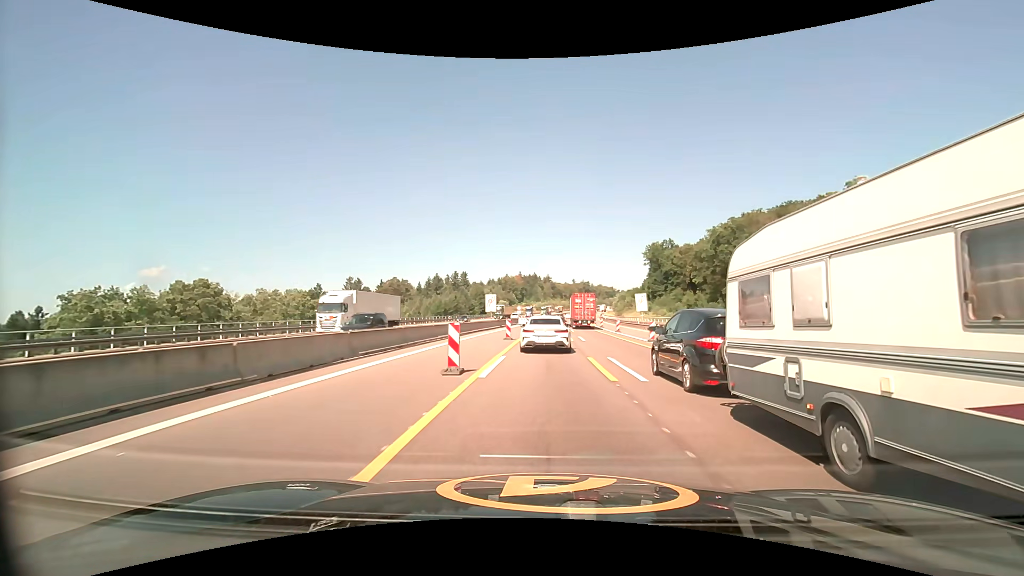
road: motorway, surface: asphalt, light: Day
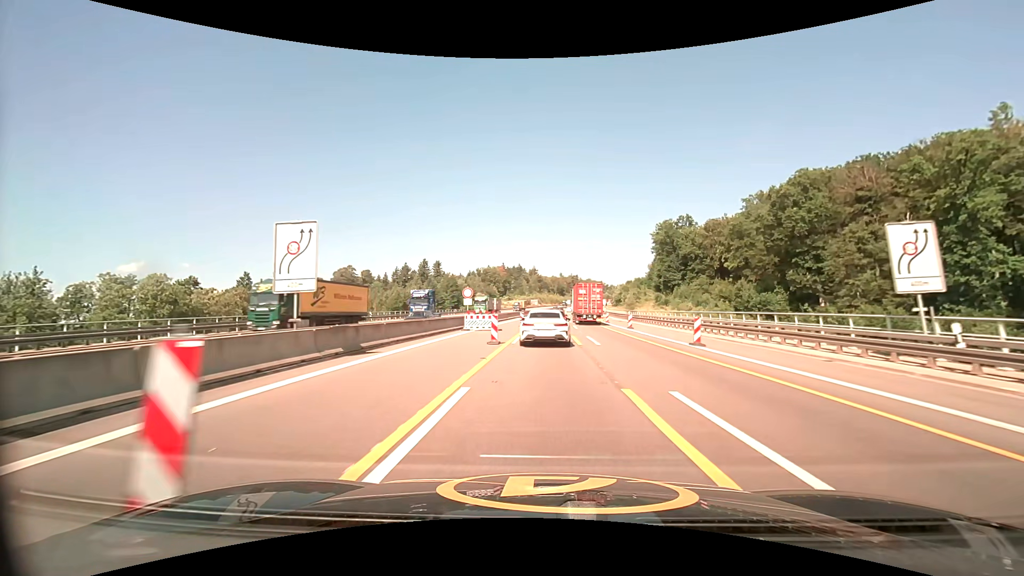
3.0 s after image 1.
(+0.6, +44.8) m; +2°
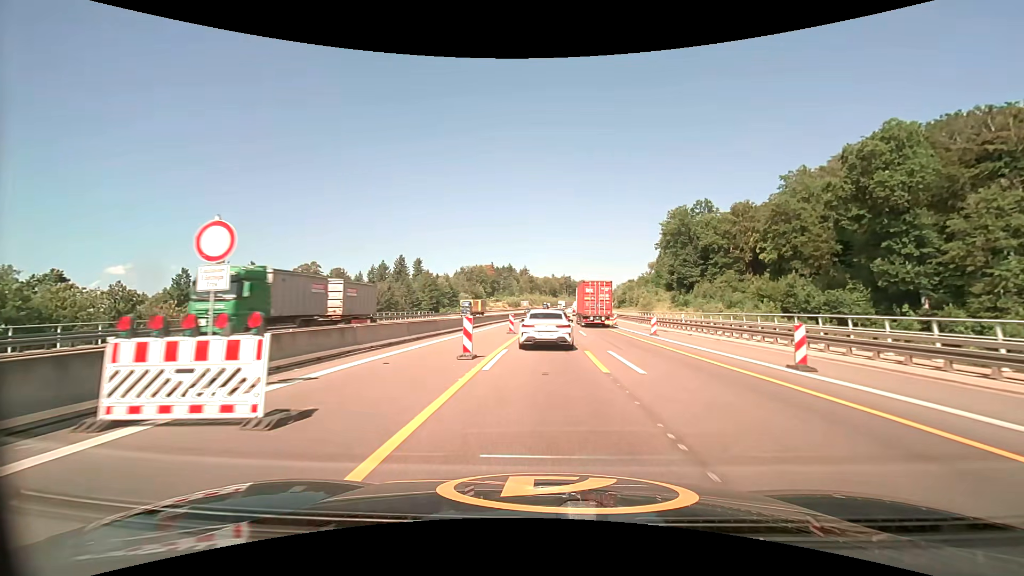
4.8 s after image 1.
(+0.2, +27.2) m; +1°
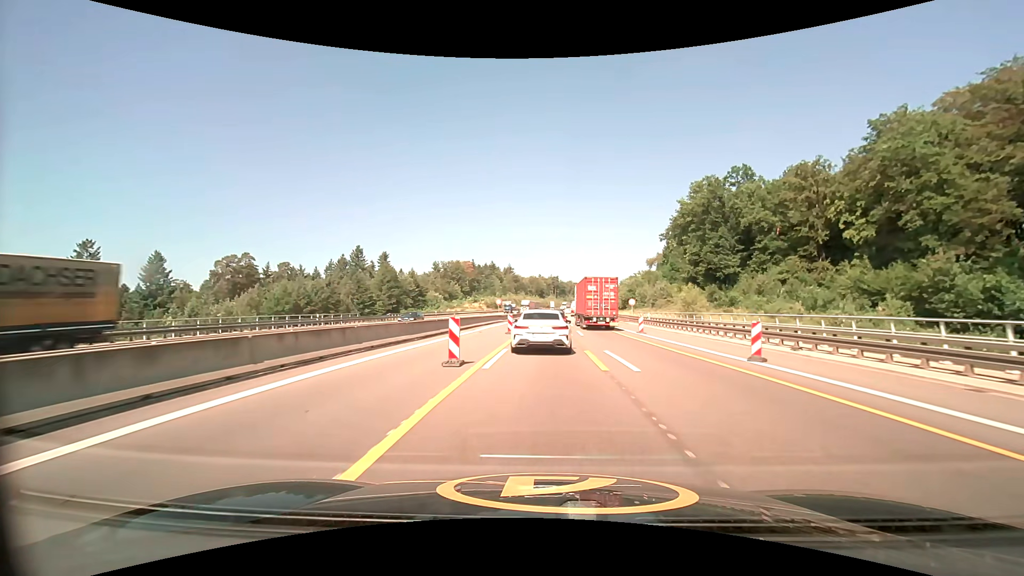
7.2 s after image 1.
(+0.5, +35.7) m; +2°
(0, +10) (0, +20) (0, +30) (+1, +40) (+1, +50) (+1, +60) (+2, +70) (+2, +80) (+3, +90) (+3, +100) m
